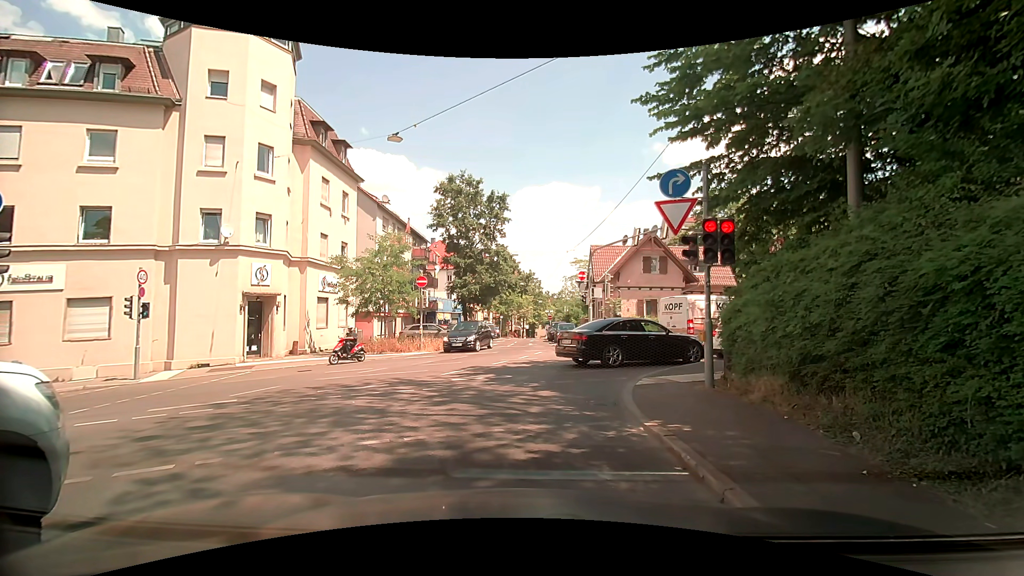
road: unclassified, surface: asphalt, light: Day
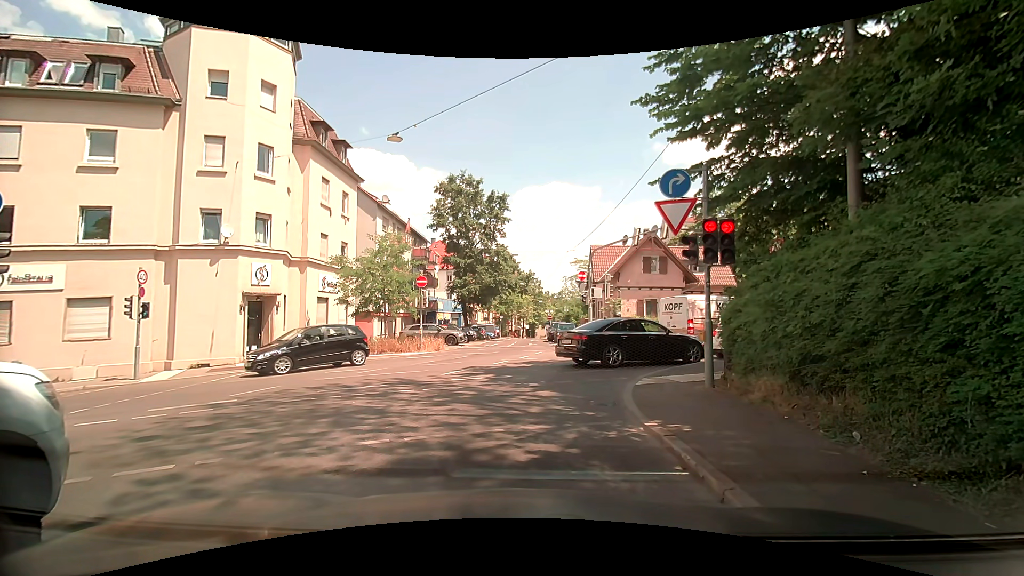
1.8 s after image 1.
(0.0, 0.0) m; 0°
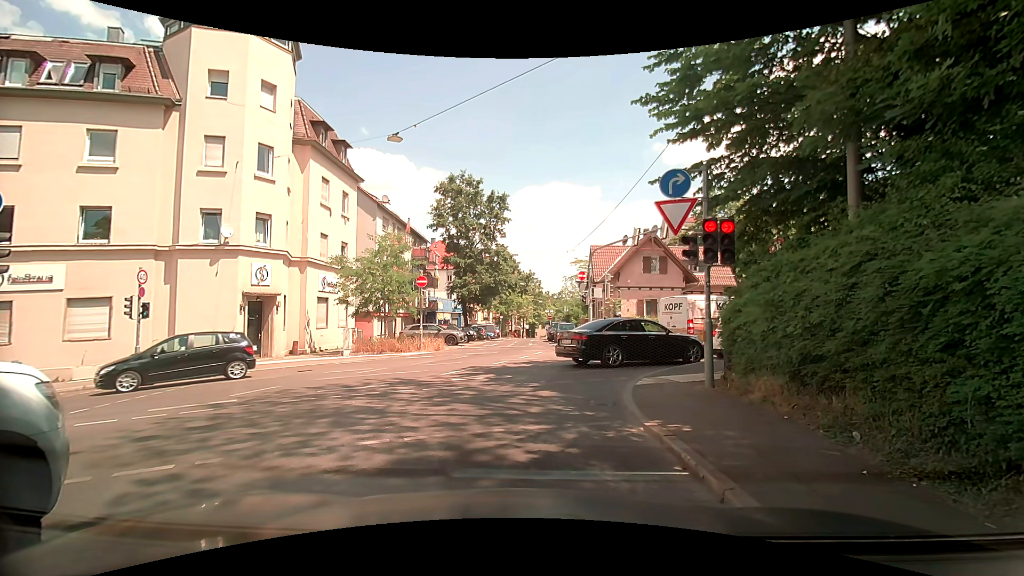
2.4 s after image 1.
(0.0, 0.0) m; 0°
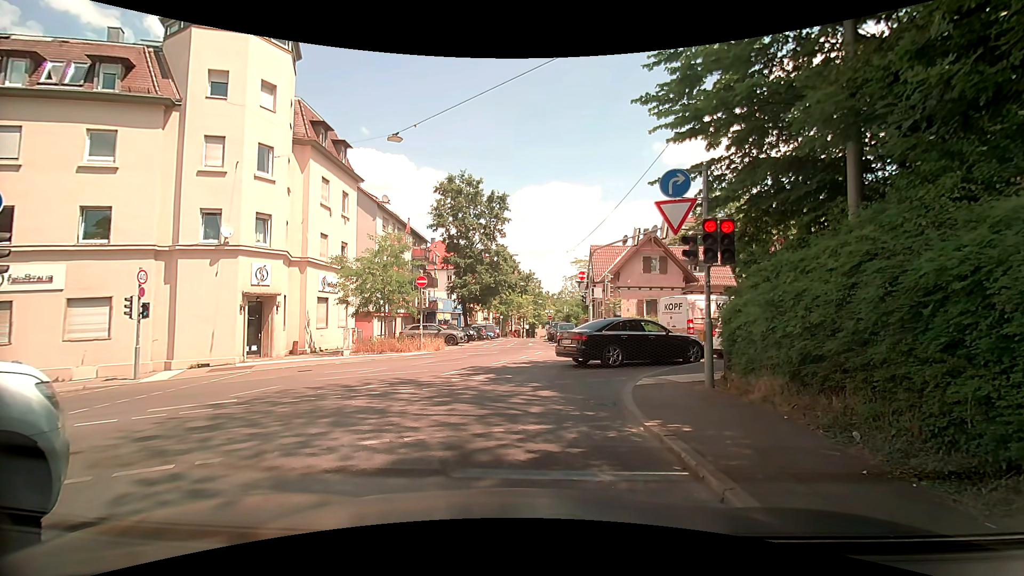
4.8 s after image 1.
(0.0, 0.0) m; 0°
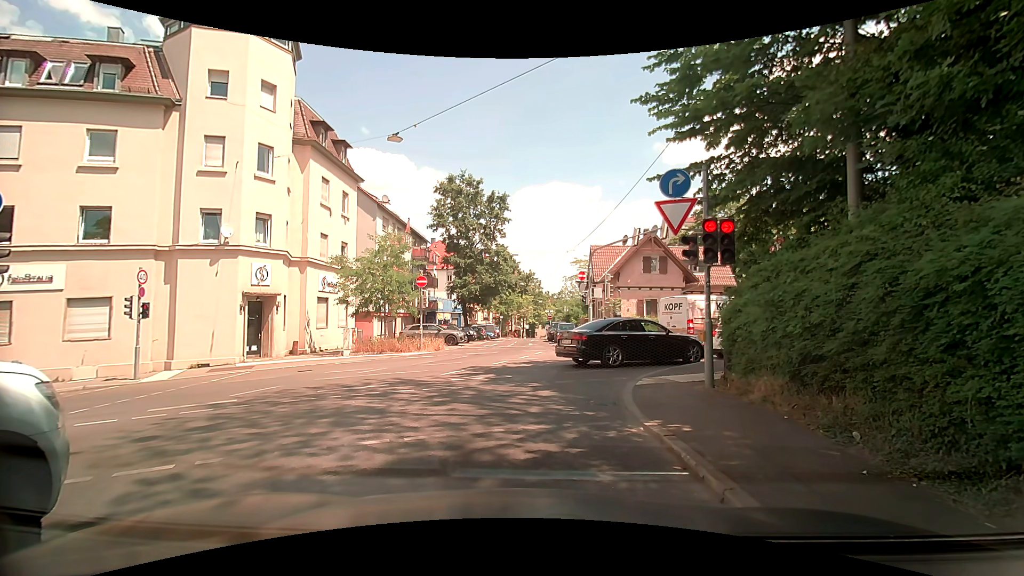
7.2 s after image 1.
(0.0, 0.0) m; 0°
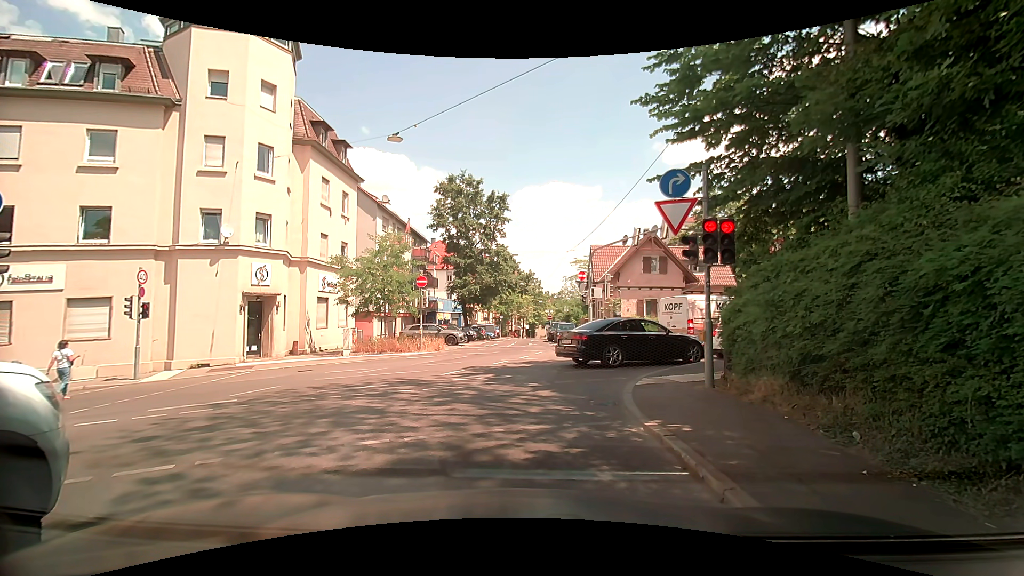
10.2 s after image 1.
(0.0, 0.0) m; 0°
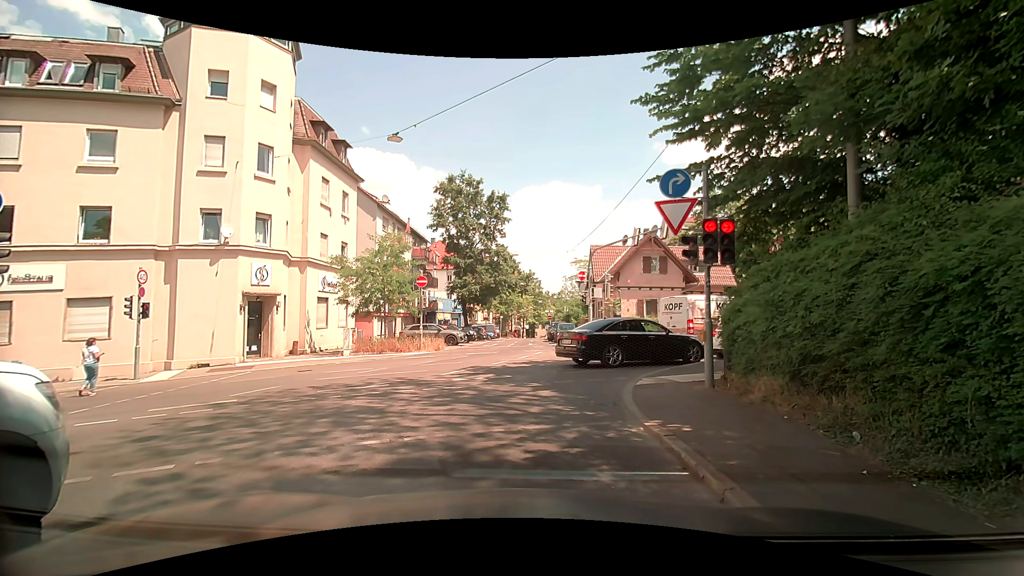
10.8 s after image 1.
(0.0, 0.0) m; 0°
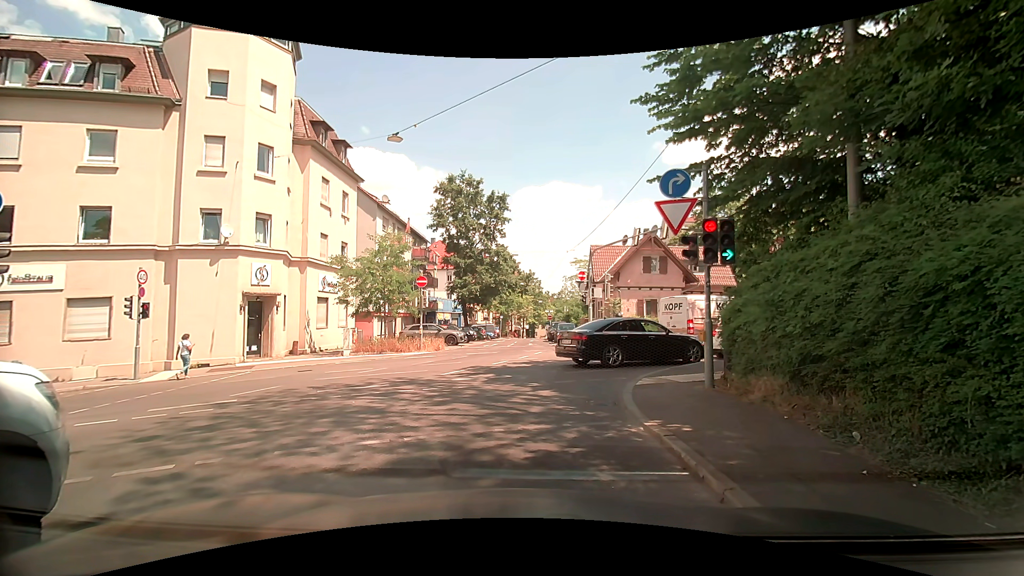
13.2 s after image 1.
(0.0, 0.0) m; 0°
